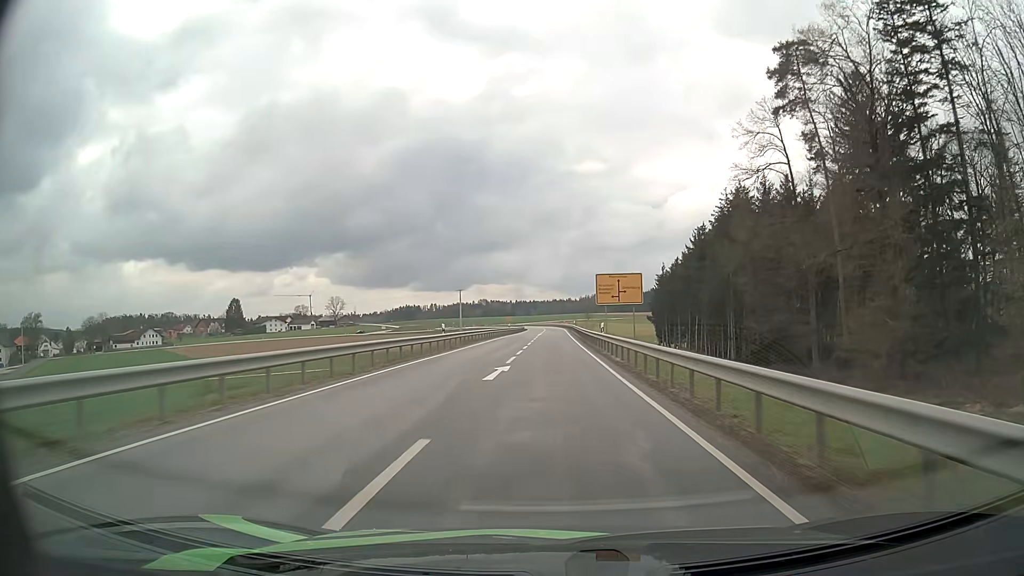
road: secondary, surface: asphalt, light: Day
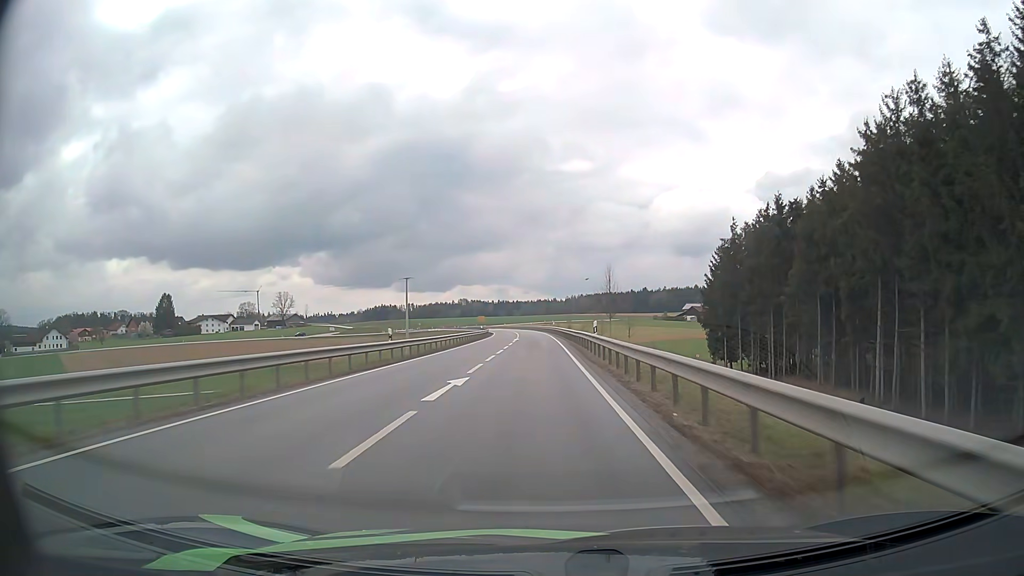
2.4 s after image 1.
(+0.7, +58.1) m; +1°
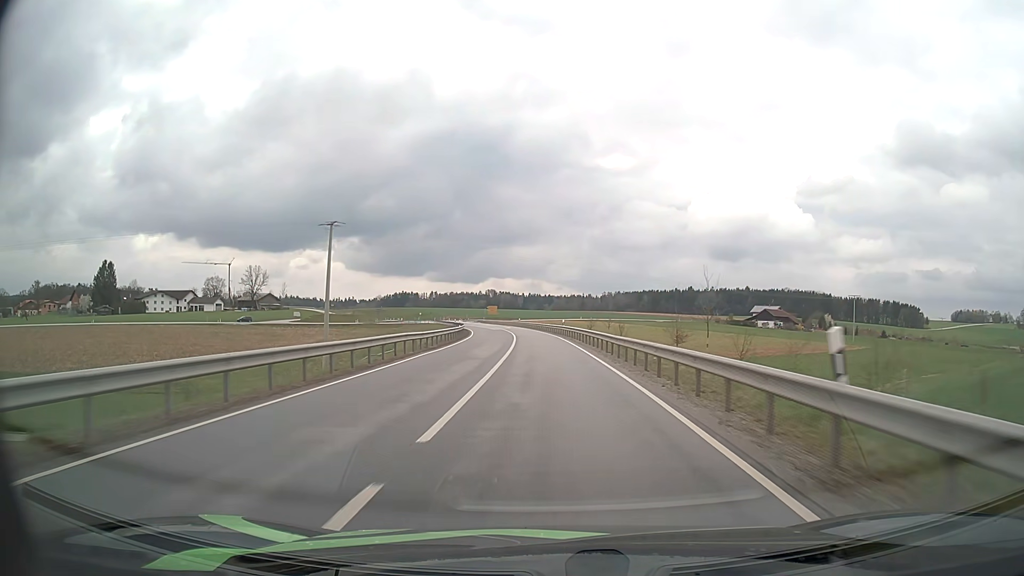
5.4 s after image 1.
(-1.7, +70.7) m; -3°
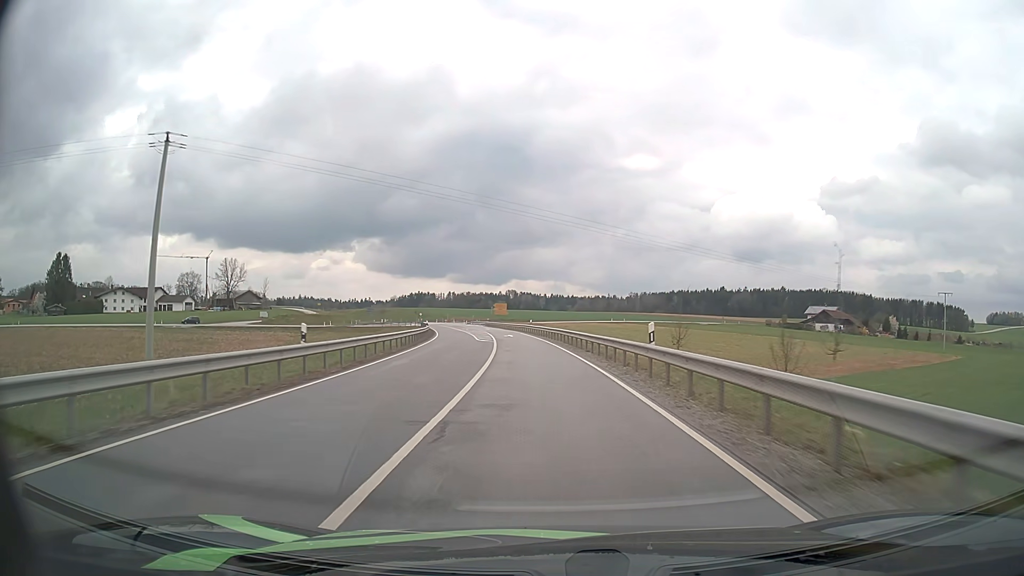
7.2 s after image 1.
(-0.6, +40.2) m; -2°
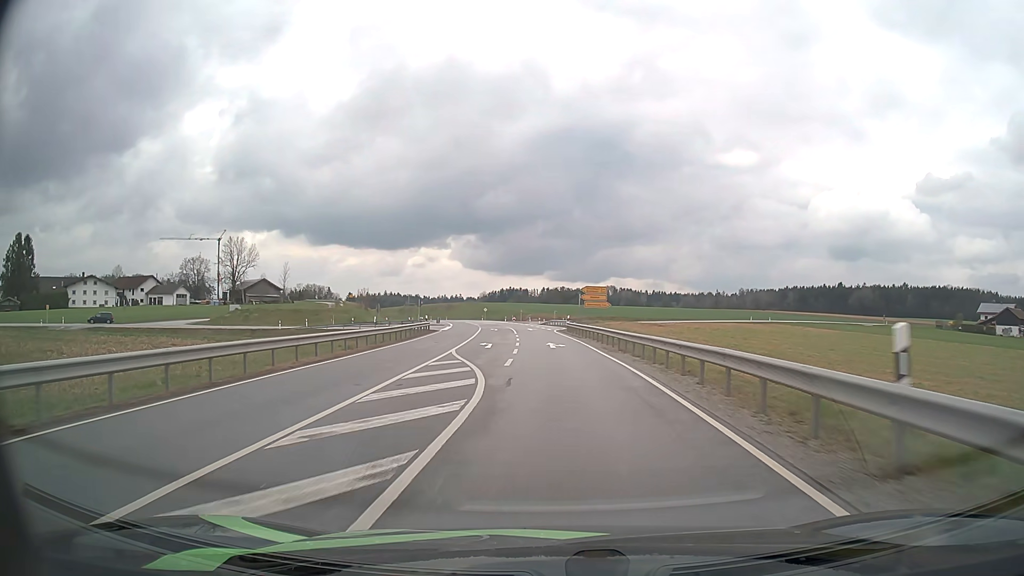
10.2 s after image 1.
(-3.6, +59.8) m; -8°
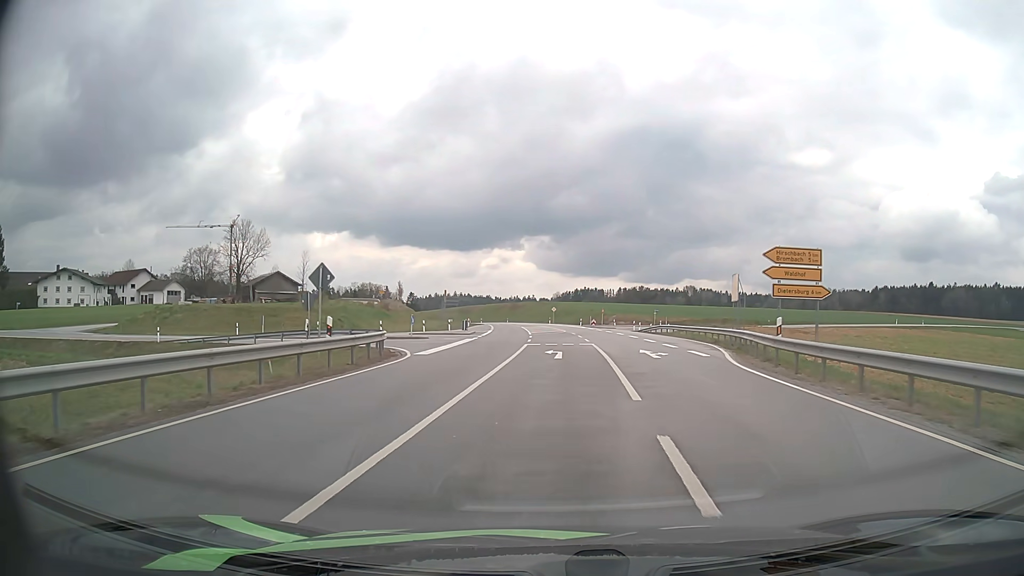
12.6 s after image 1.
(-2.4, +37.0) m; -6°
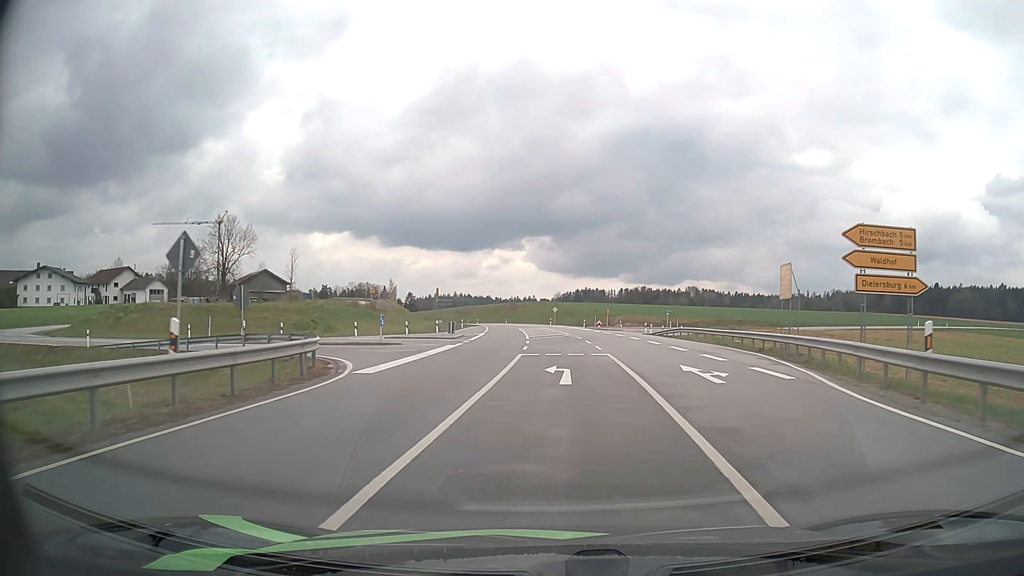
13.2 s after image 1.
(0.0, +7.4) m; 0°
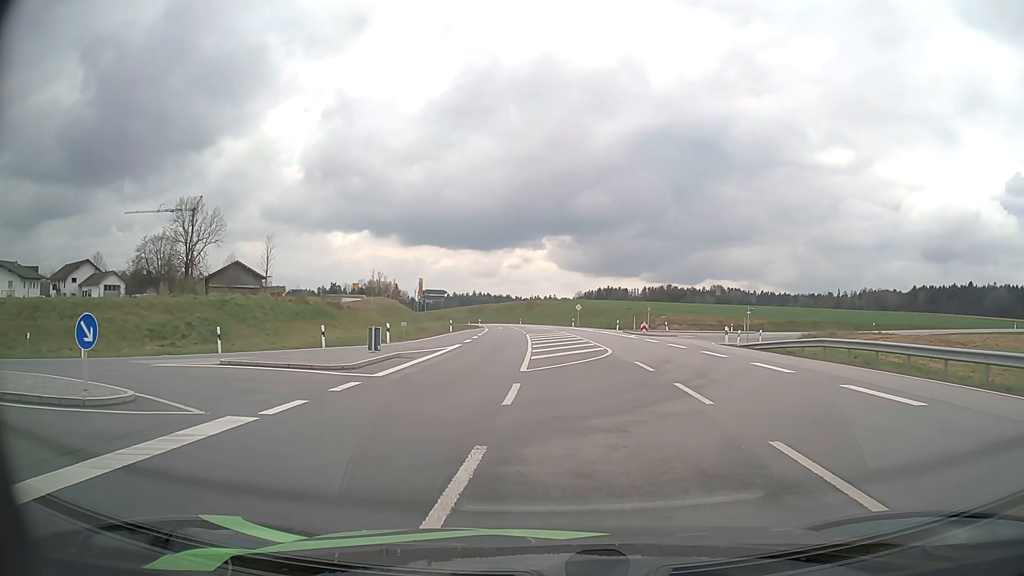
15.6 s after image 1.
(+0.1, +22.0) m; -1°
(-2, +10) (-10, +15) (-20, +15) (-30, +14) (-40, +14) (-50, +13) (-60, +12) (-70, +11) (-80, +10) (-90, +7) m
